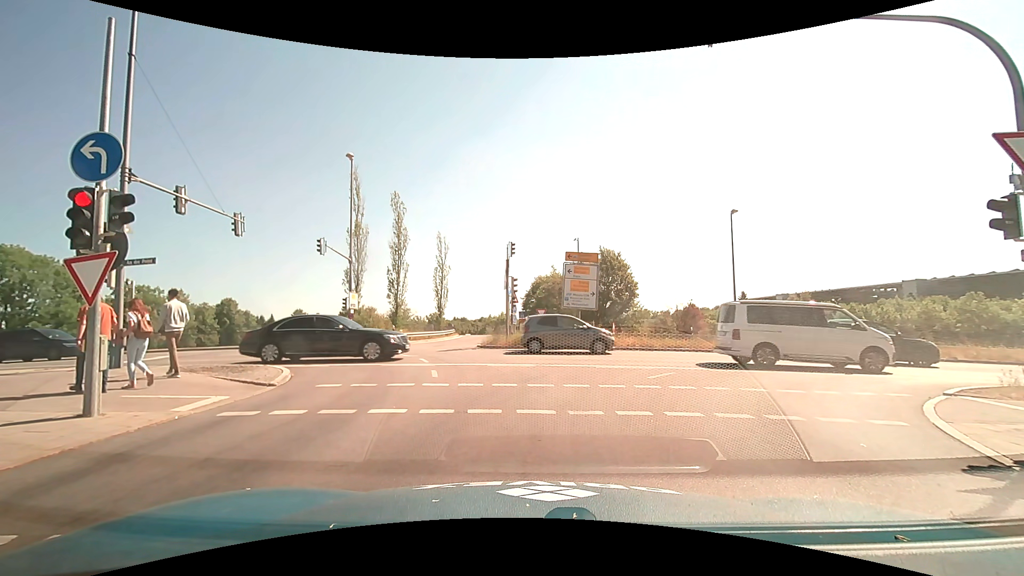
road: motorway_link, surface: asphalt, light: Day
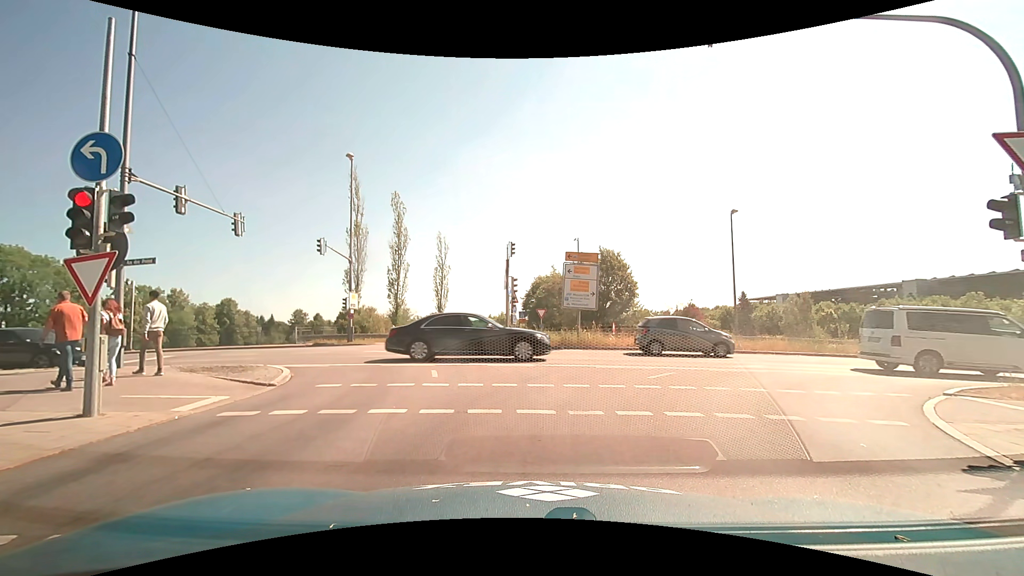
(0.0, 0.0) m; 0°
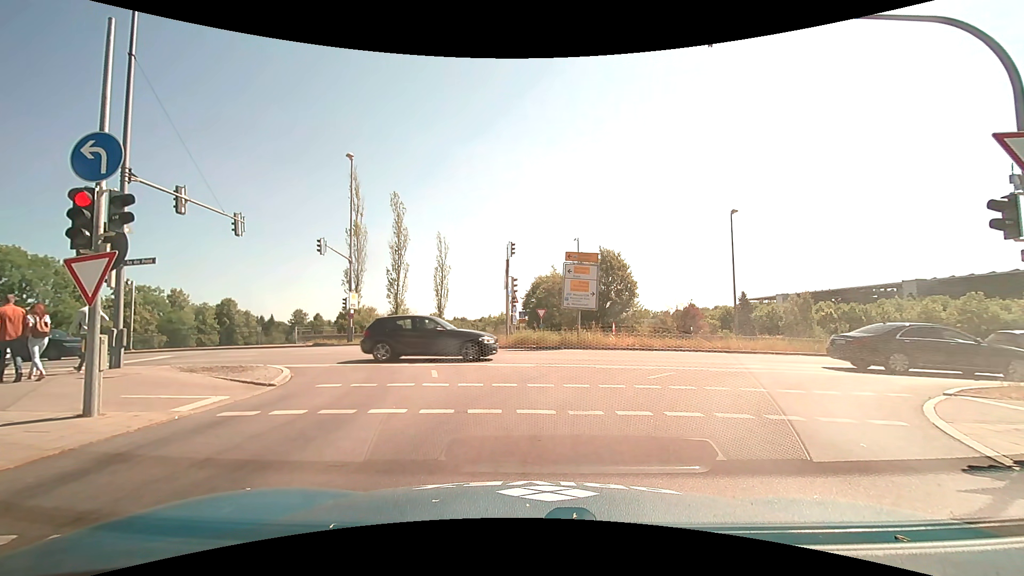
(0.0, 0.0) m; 0°
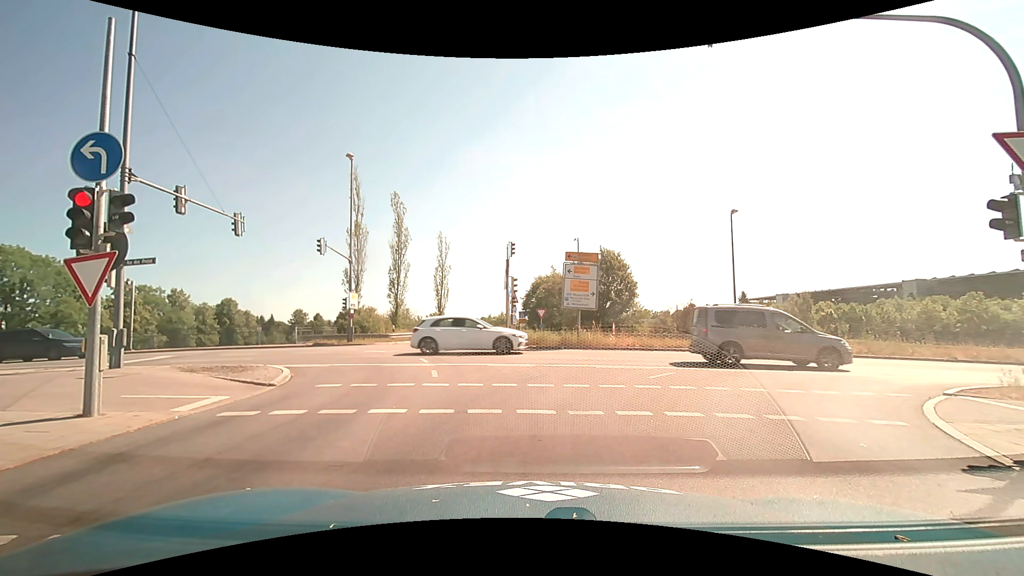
(0.0, 0.0) m; 0°
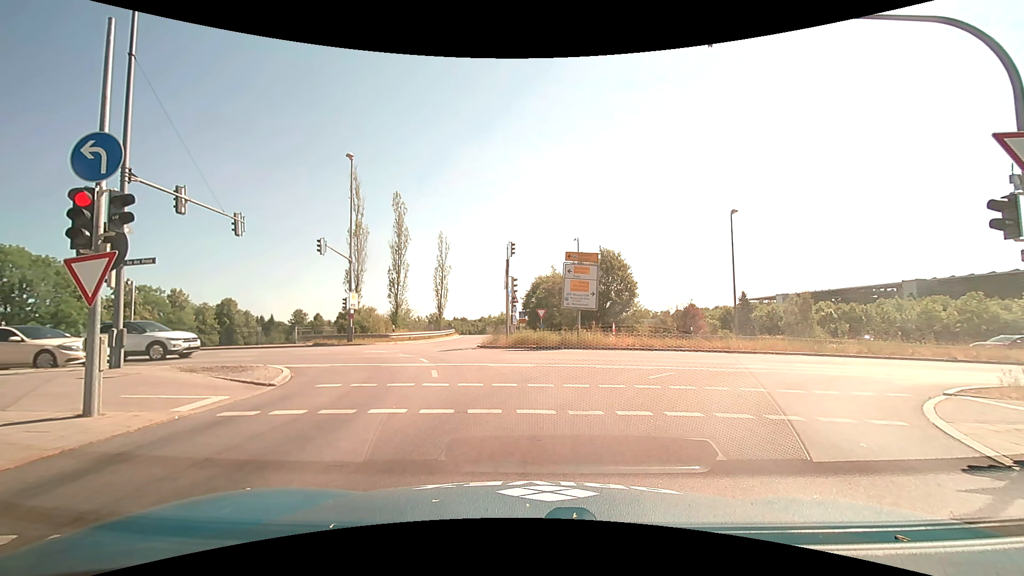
(0.0, 0.0) m; 0°
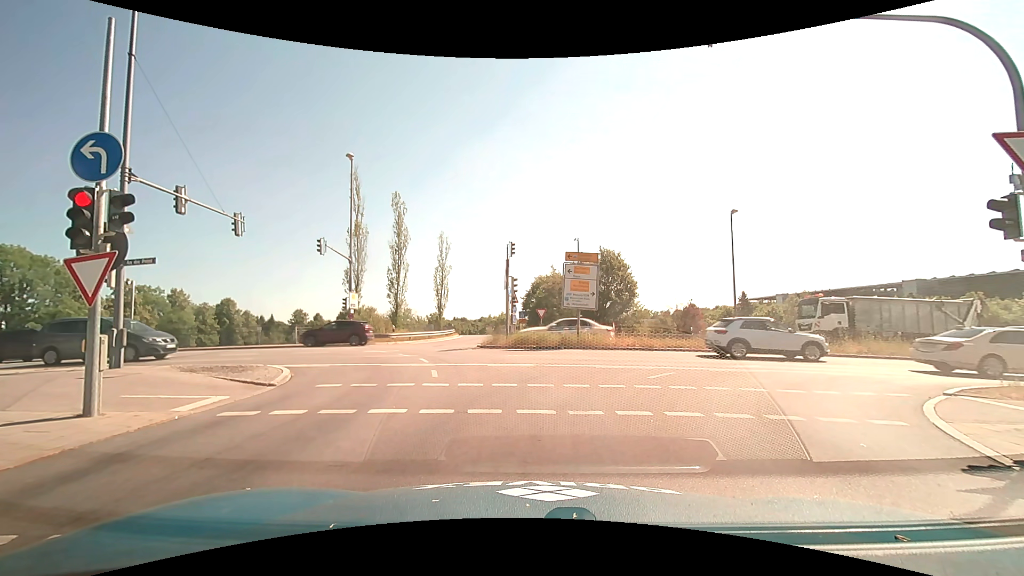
(0.0, 0.0) m; 0°
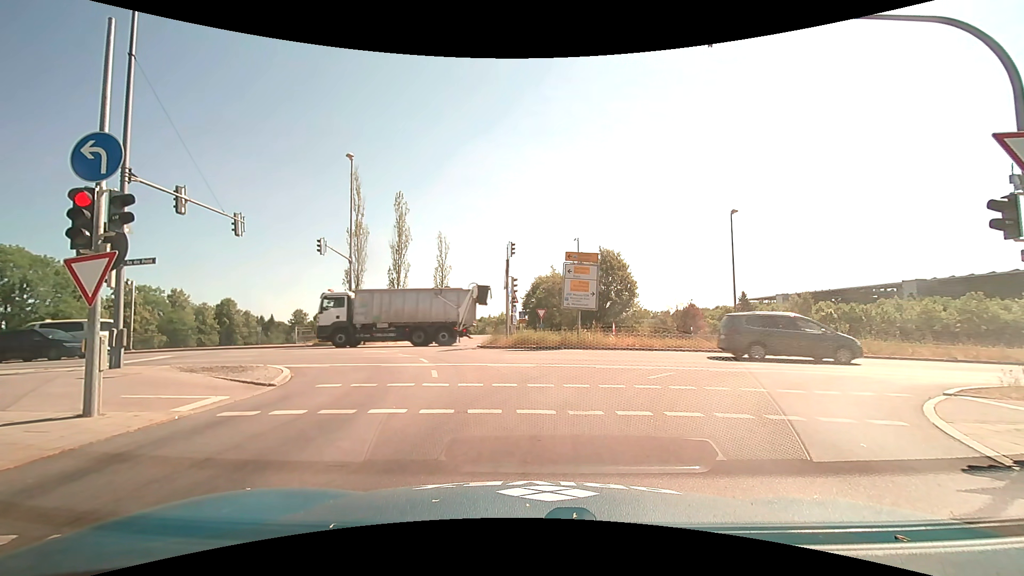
(0.0, 0.0) m; 0°
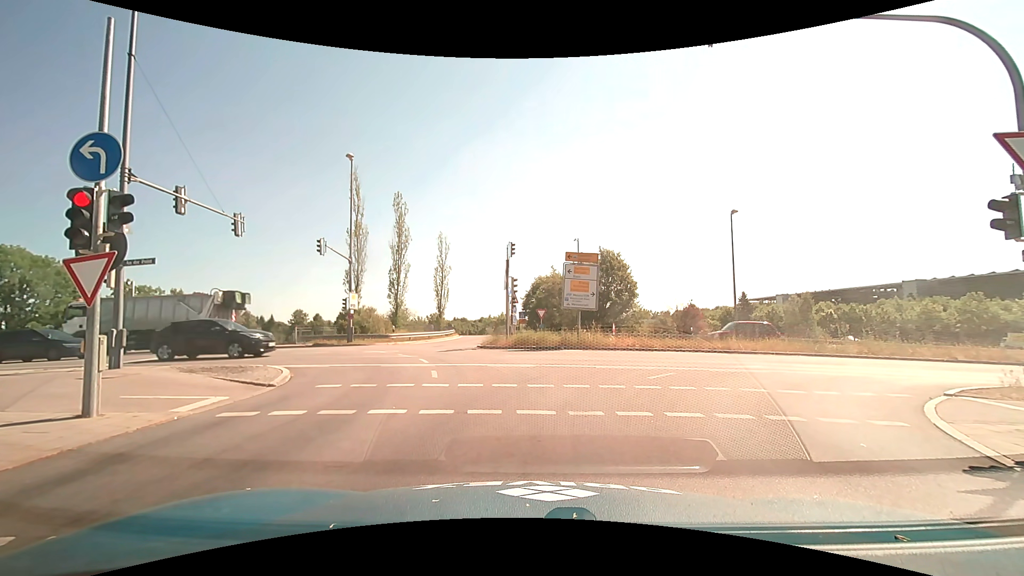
(0.0, 0.0) m; 0°
(0, +10) (-2, +20) (-9, +27) (-19, +30) (-29, +31) (-39, +32) (-49, +32) (-59, +32) (-69, +31) (-79, +31) m
